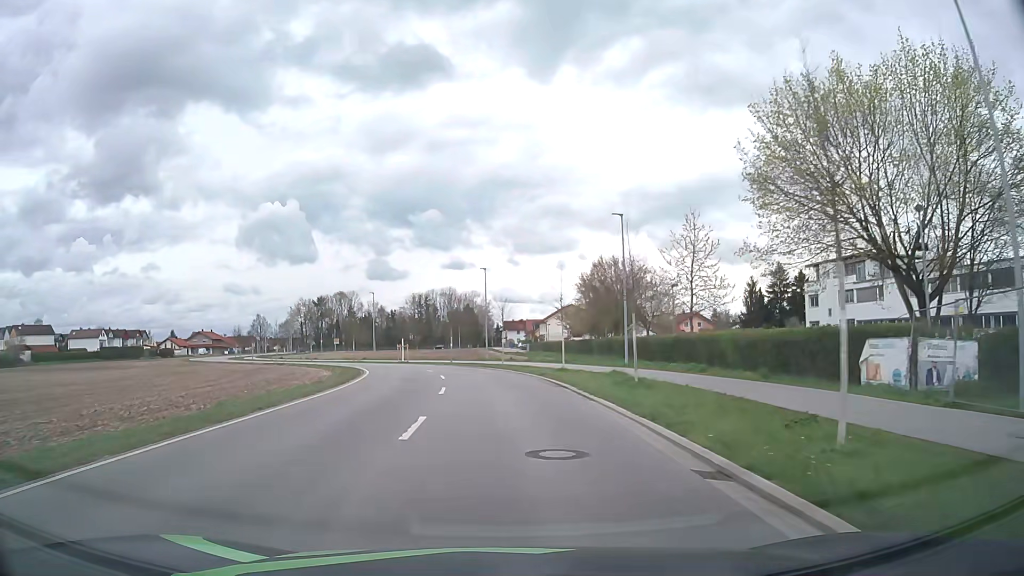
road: unclassified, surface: asphalt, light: Day
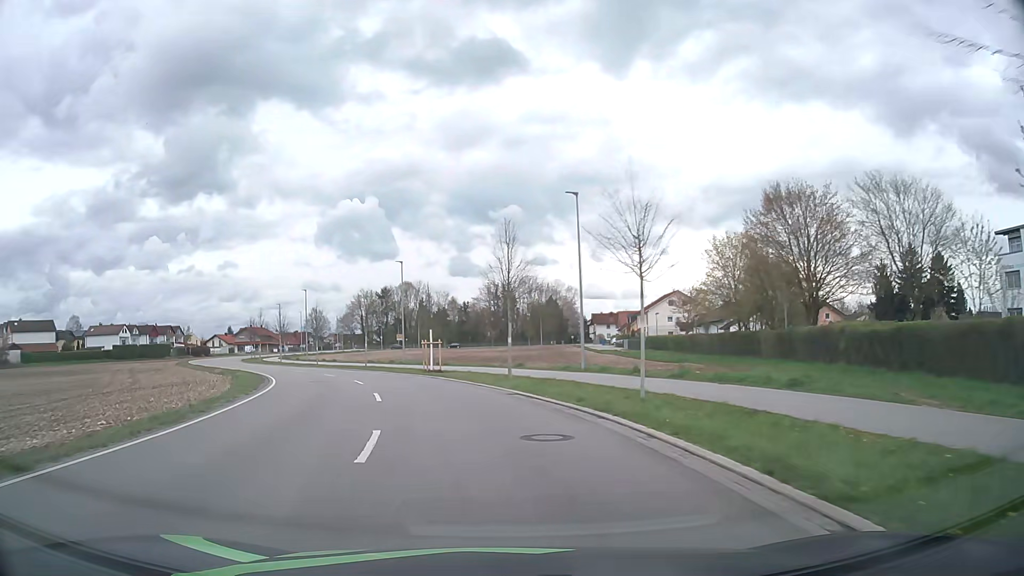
(-1.1, +28.9) m; -6°
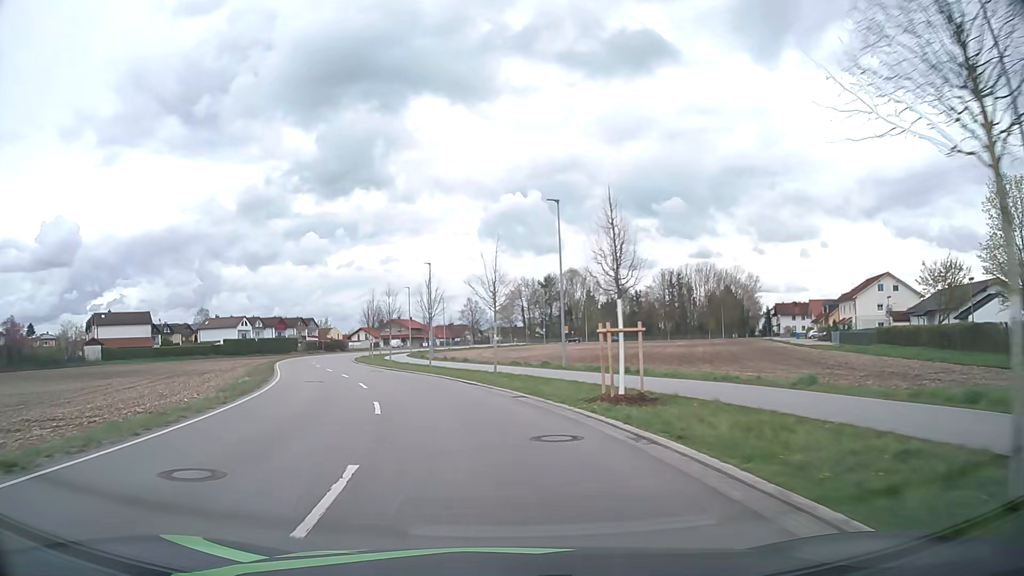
(-2.5, +21.2) m; -14°
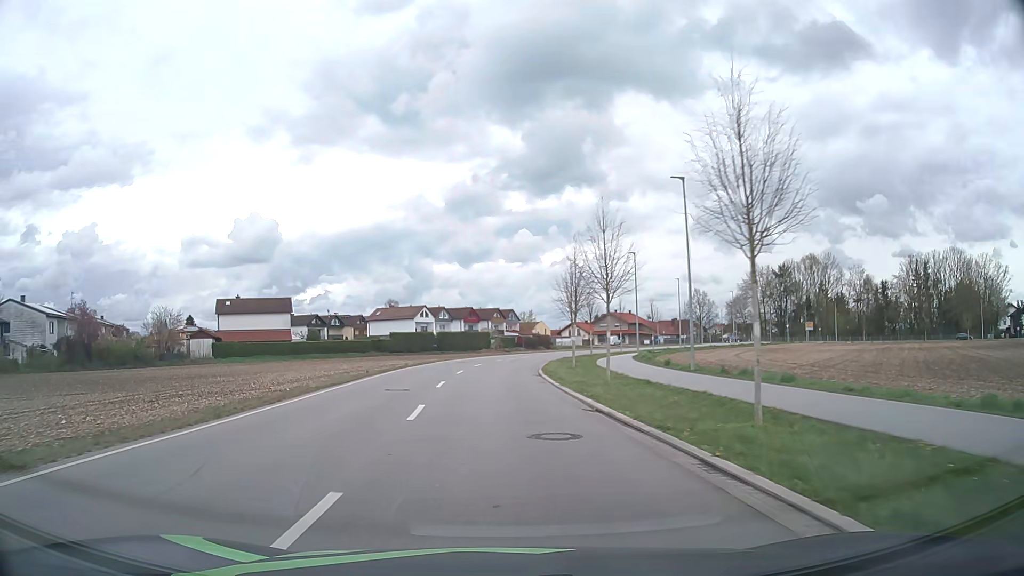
(-4.5, +28.5) m; -18°
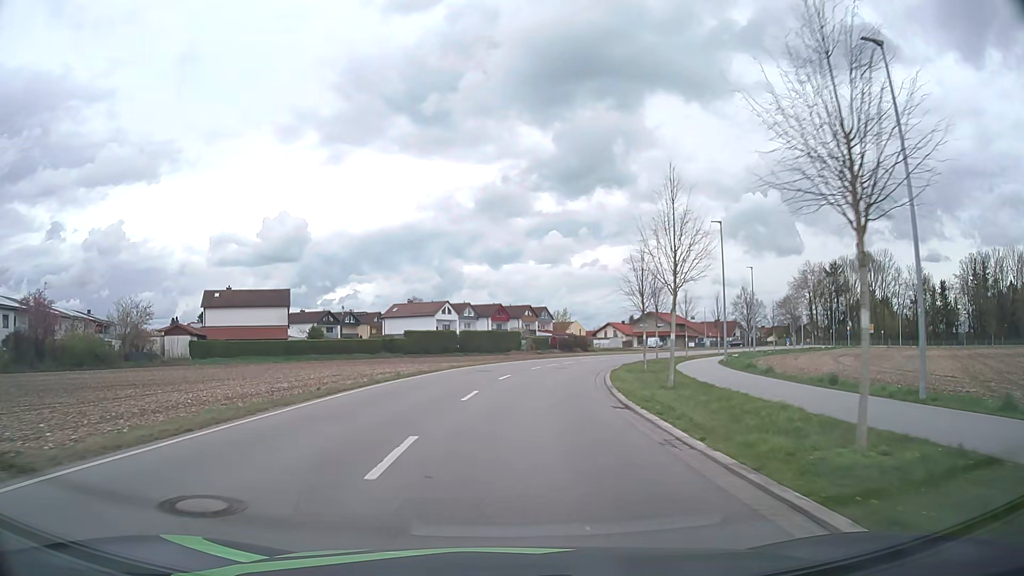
(-0.7, +14.7) m; -4°
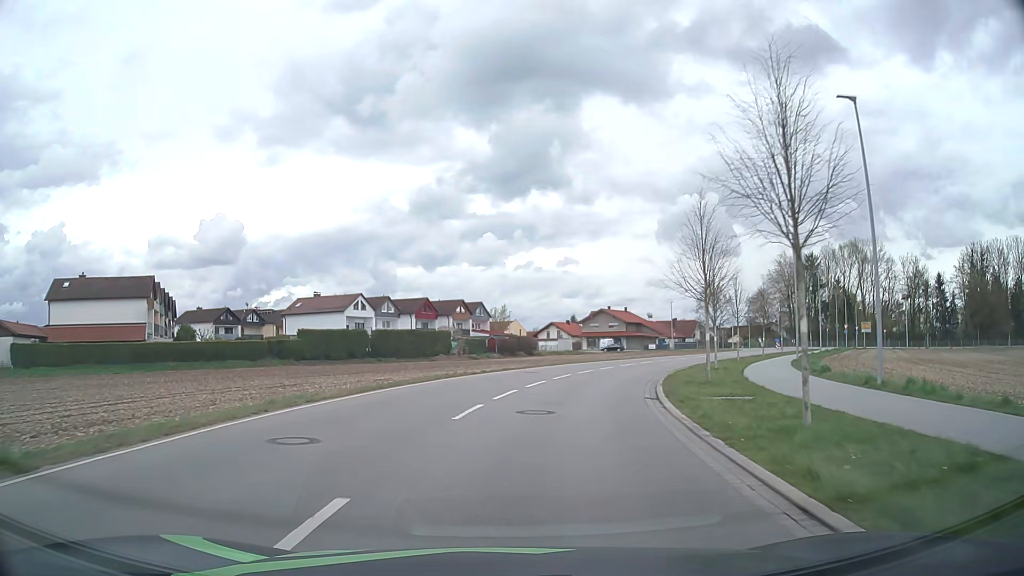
(+0.8, +22.0) m; +5°
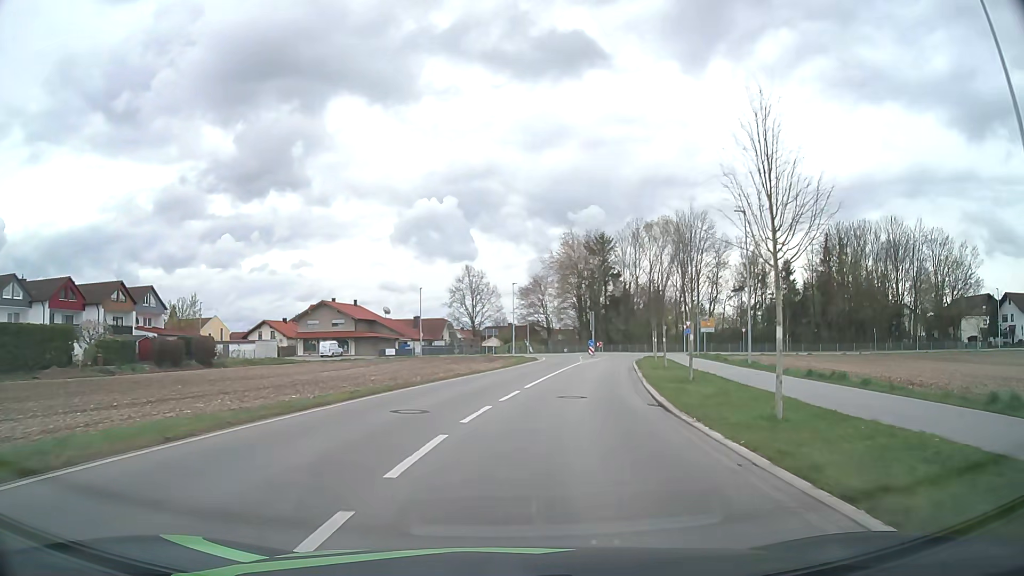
(+6.2, +35.4) m; +22°
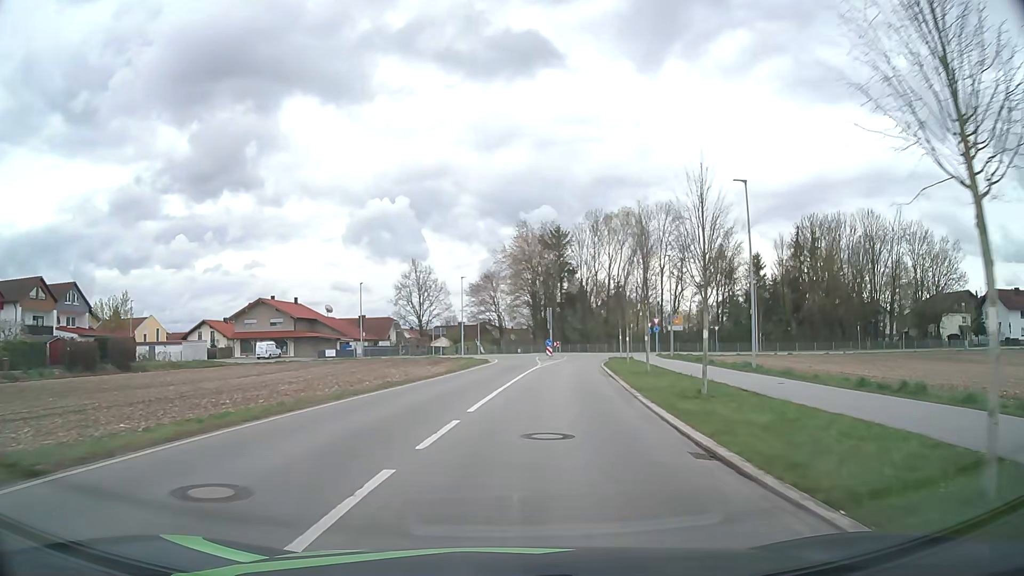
(+0.3, +7.1) m; +5°
(0, +10) (+1, +20) (+2, +30) (+4, +40) (+5, +50) (+7, +60) (+11, +68) (+20, +72) (+30, +71) (+40, +71) m
